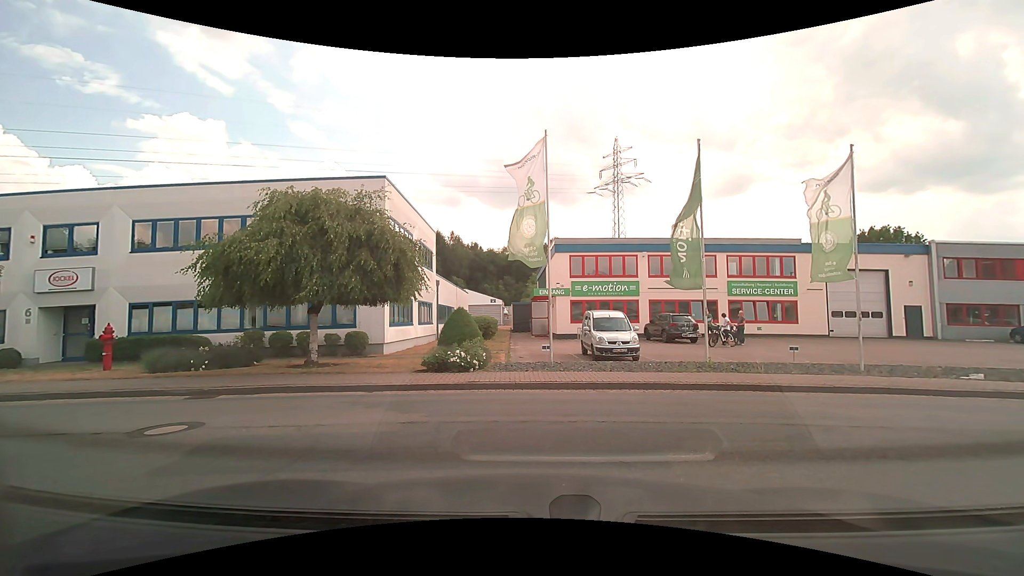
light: Day
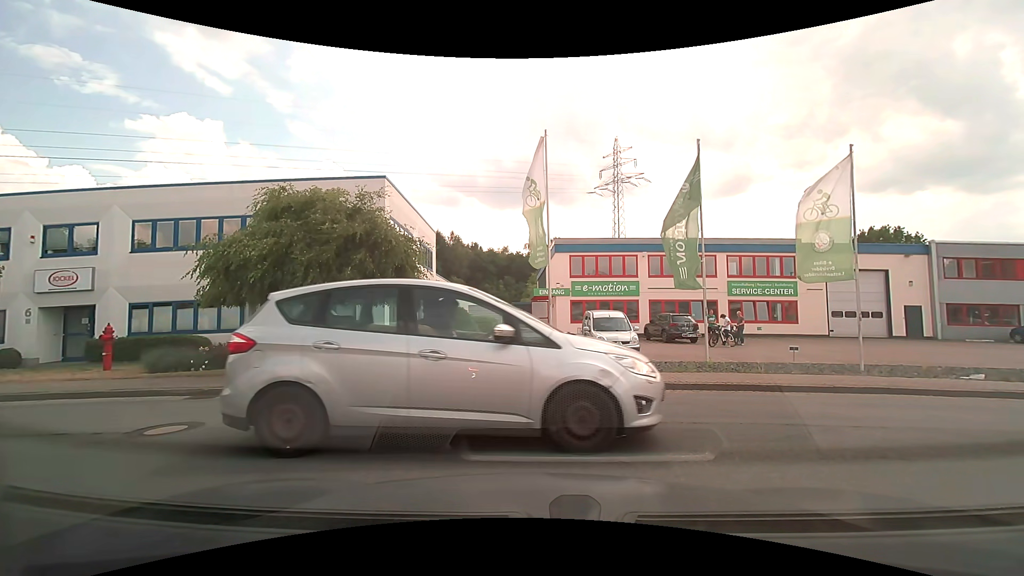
(0.0, 0.0) m; 0°
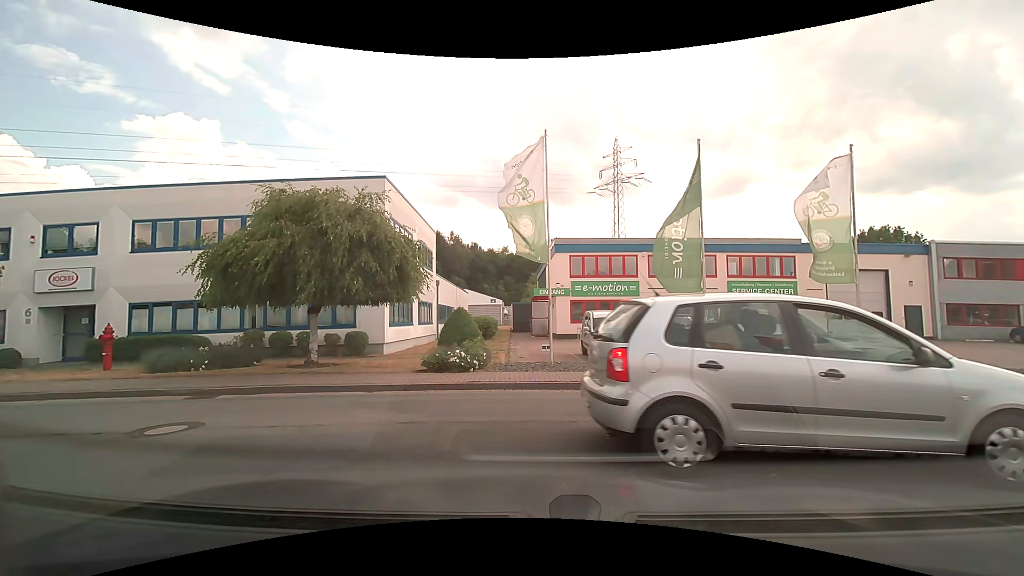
(0.0, 0.0) m; 0°
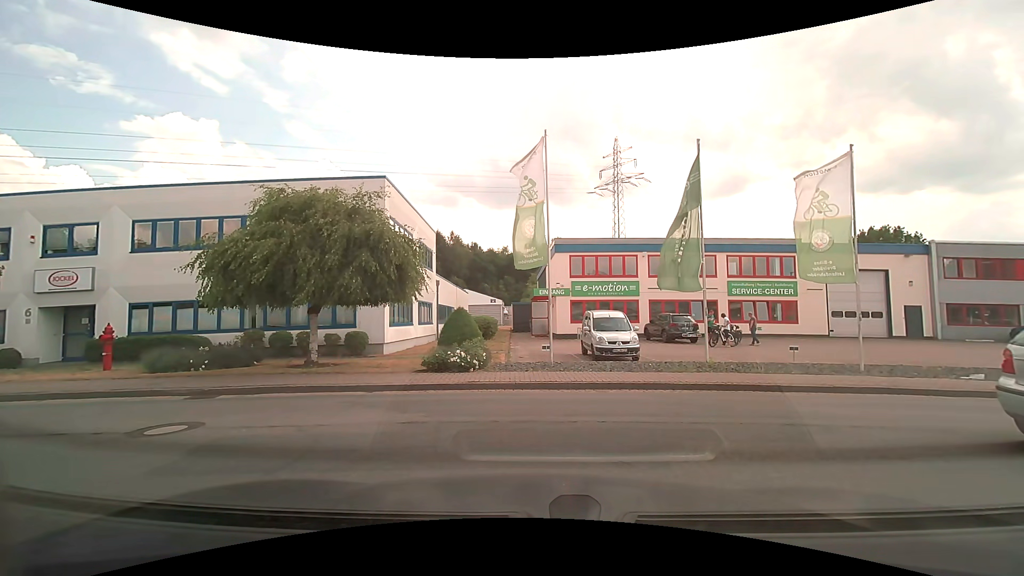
(0.0, 0.0) m; 0°
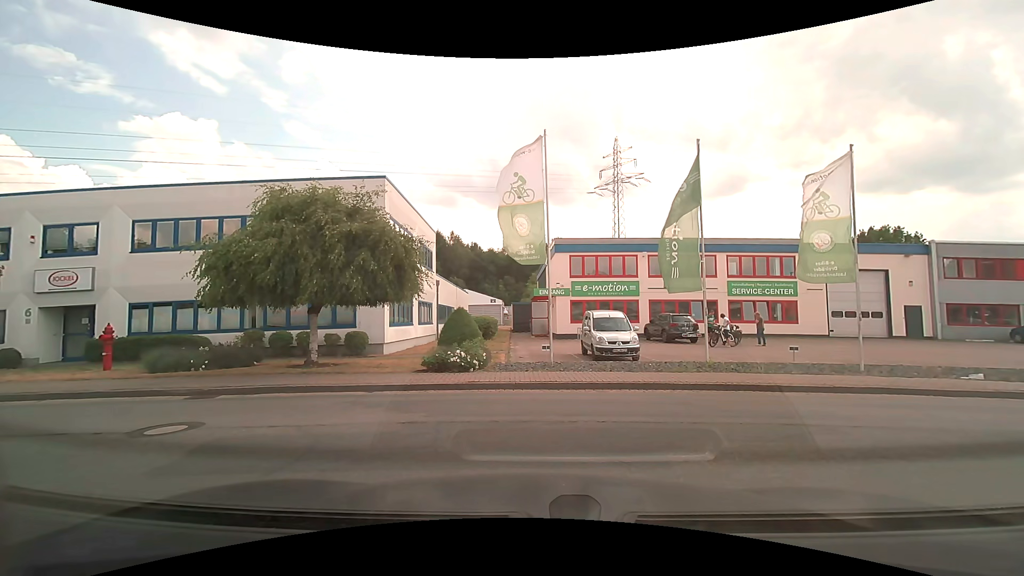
(0.0, 0.0) m; 0°
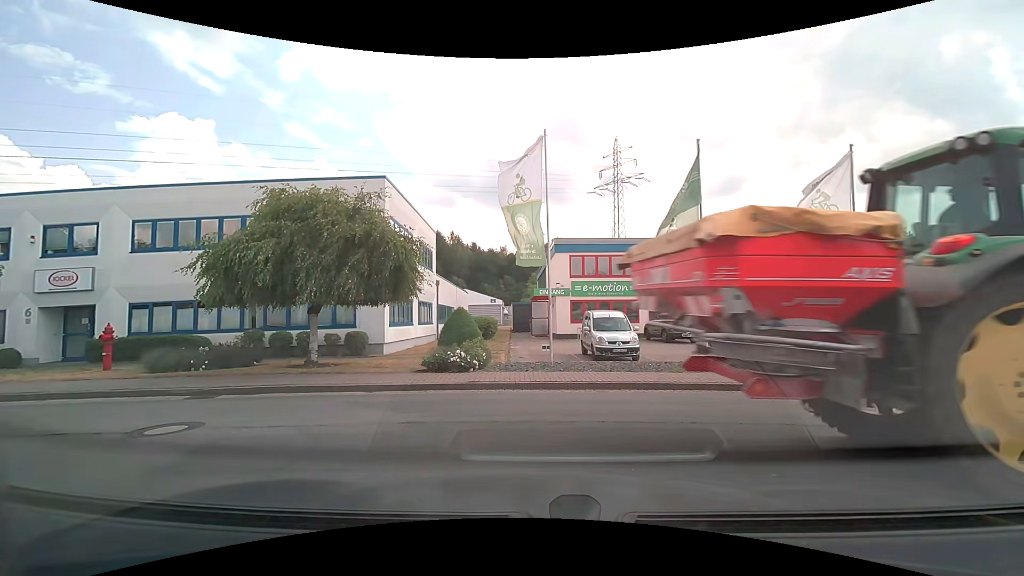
(0.0, 0.0) m; 0°
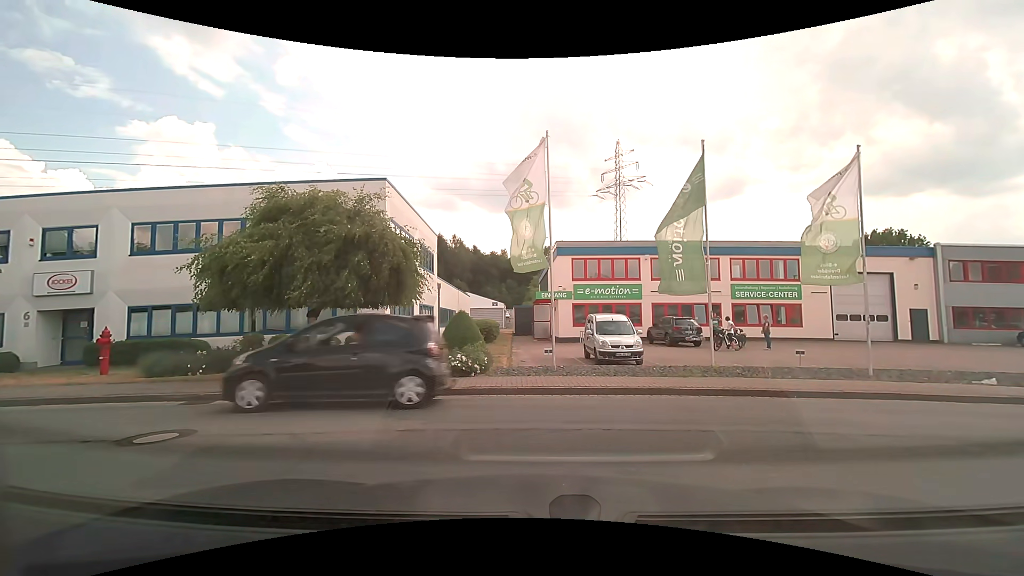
(0.0, +0.2) m; 0°
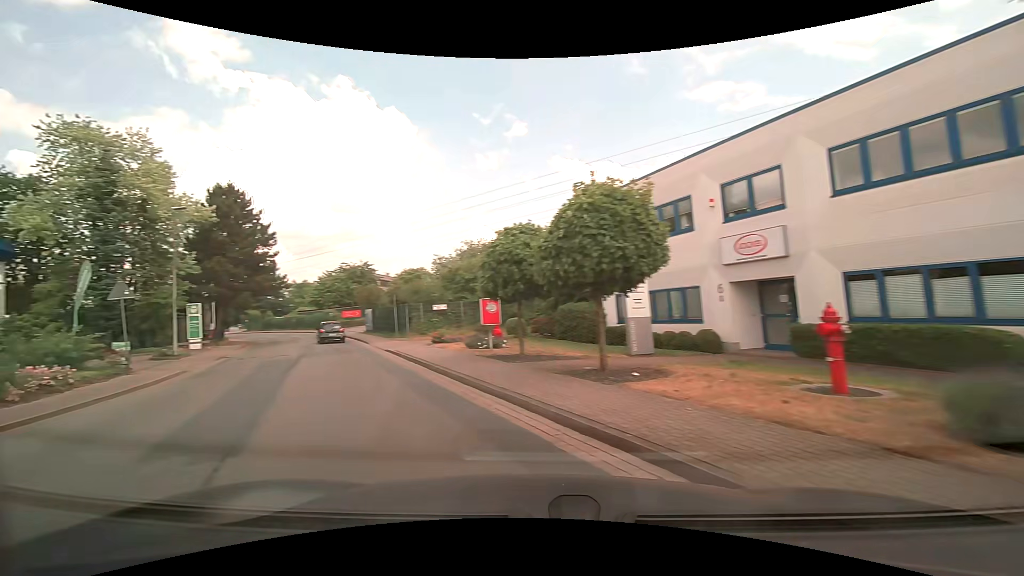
(-4.7, +8.3) m; -66°
(-3, +9) (-7, +18) (-12, +27) (-17, +36) (-23, +44) (-28, +53) (-34, +61) (-41, +68) (-48, +75) (-56, +81) m
